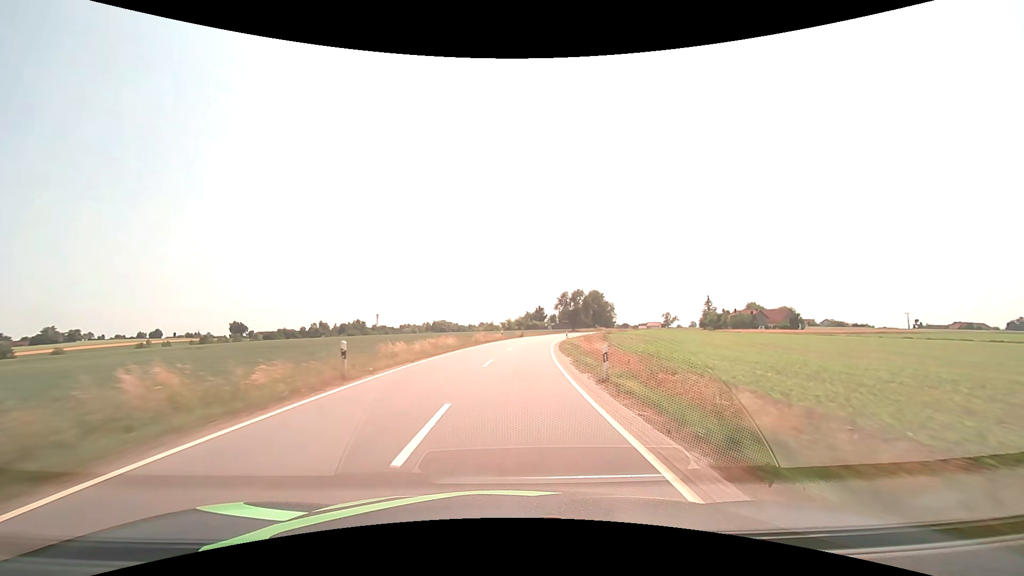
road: tertiary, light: Day
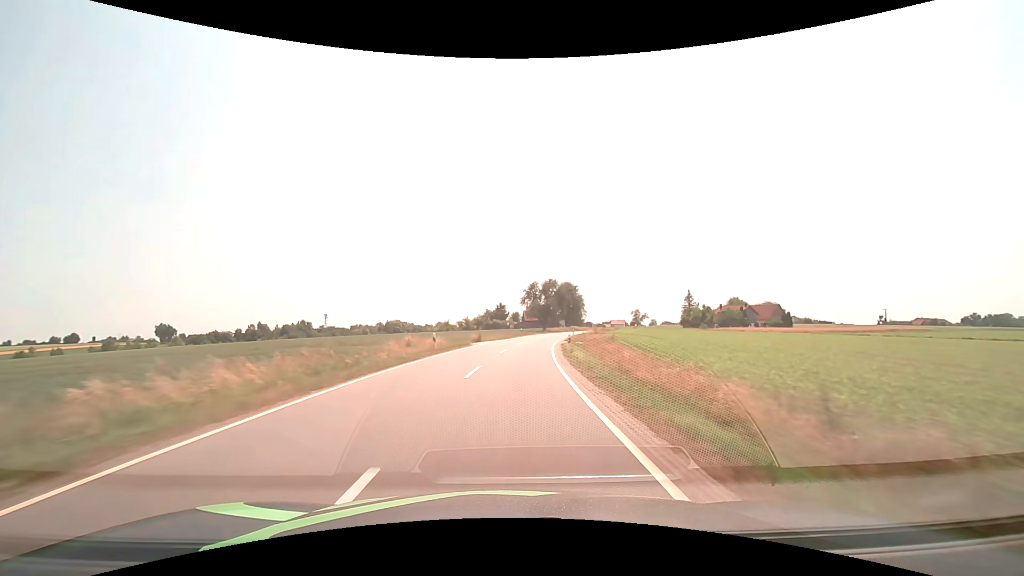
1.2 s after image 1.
(+1.2, +28.3) m; +5°
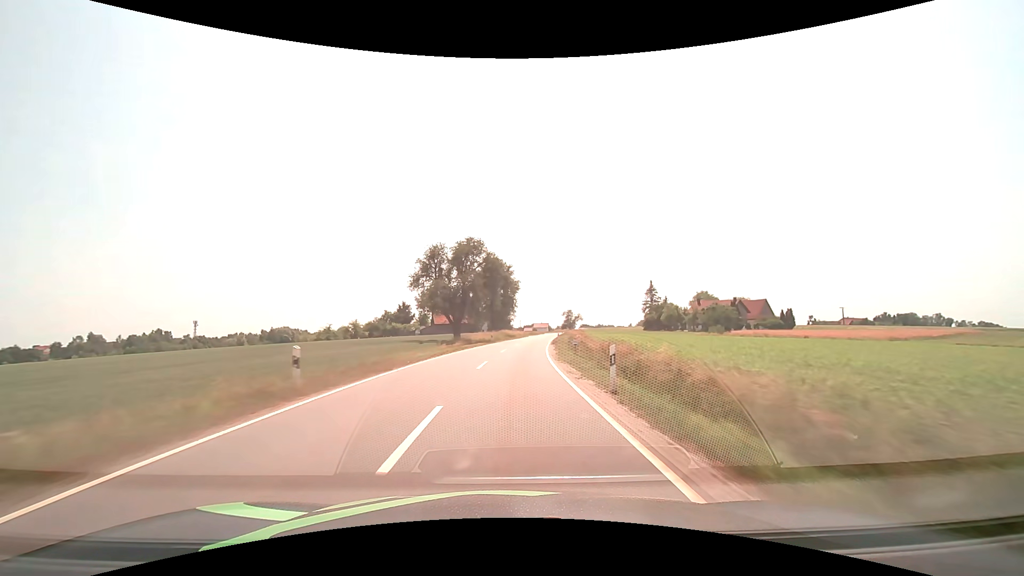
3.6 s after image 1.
(+4.4, +56.5) m; +9°
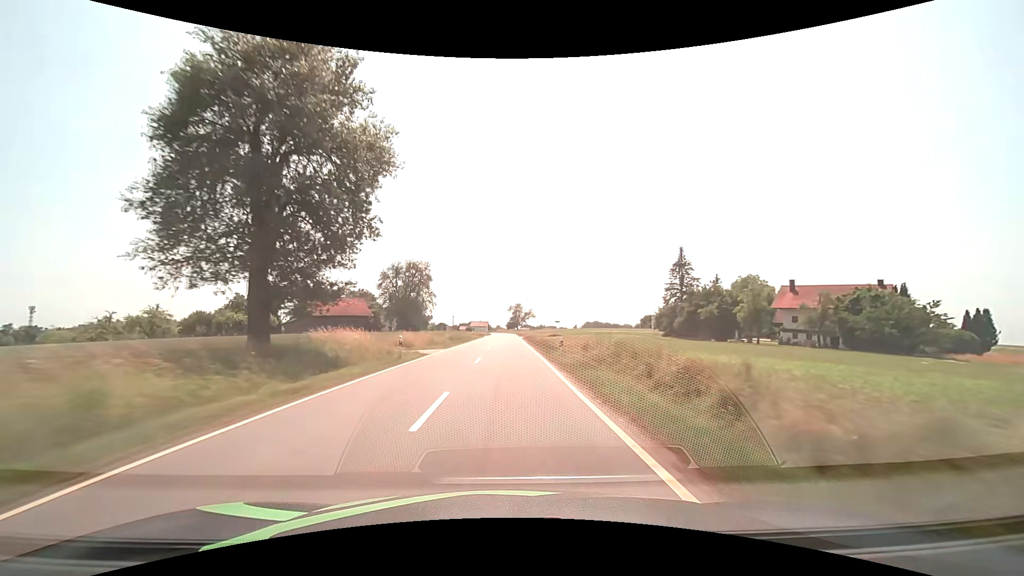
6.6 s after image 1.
(+5.1, +70.7) m; +7°
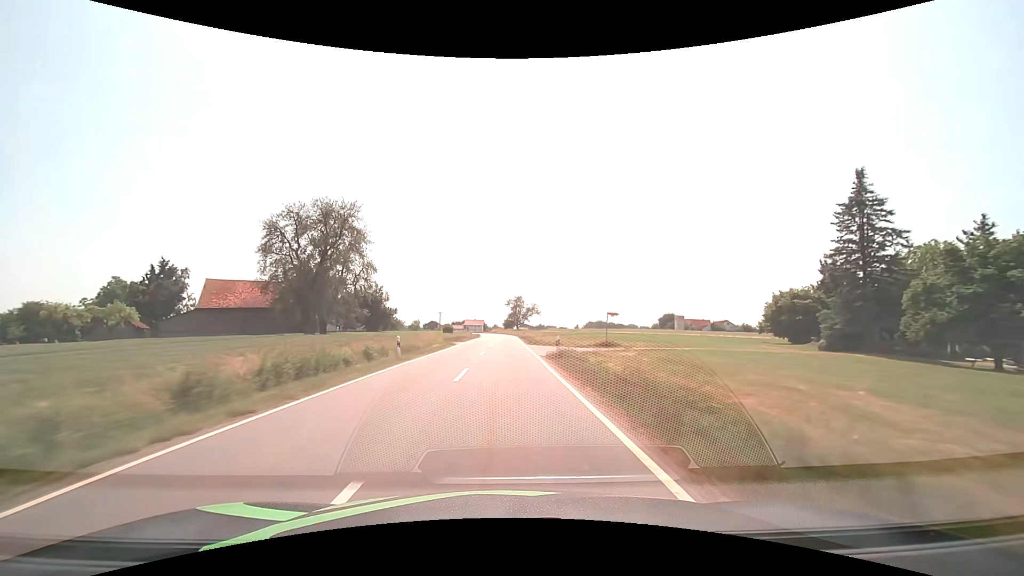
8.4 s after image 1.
(+0.2, +42.6) m; 0°
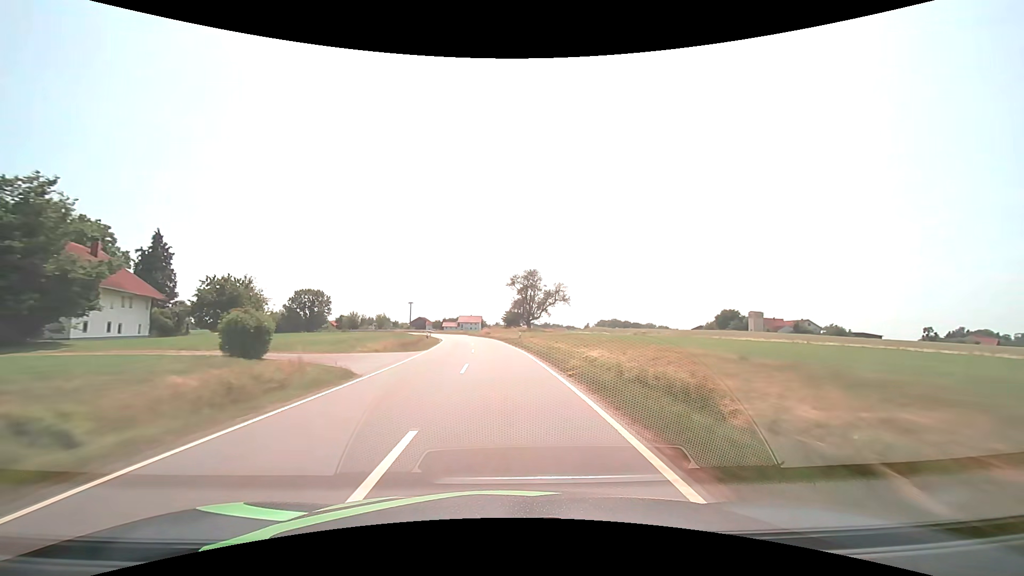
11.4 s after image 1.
(-0.1, +70.9) m; 0°
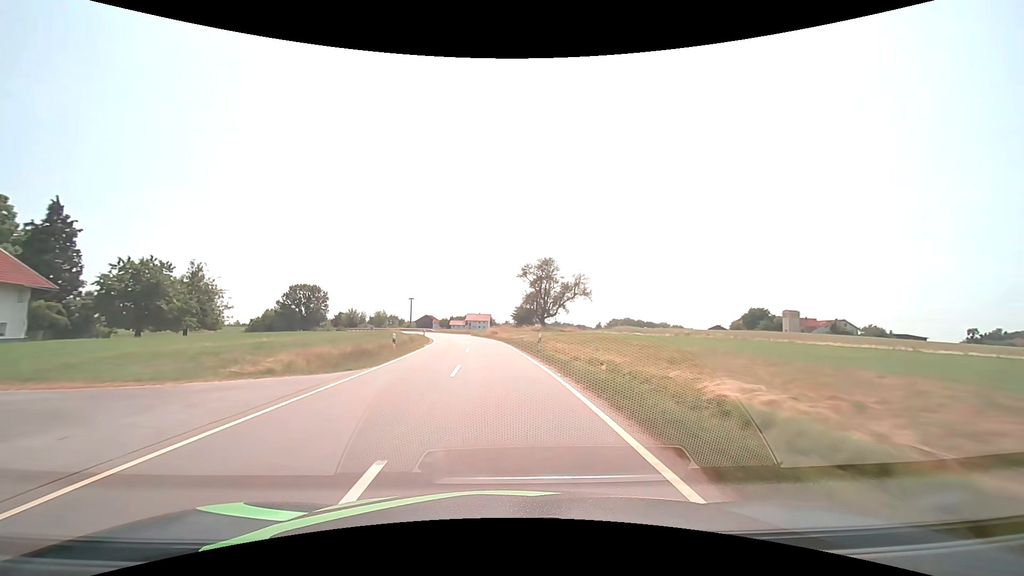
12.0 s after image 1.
(-0.1, +13.7) m; -1°
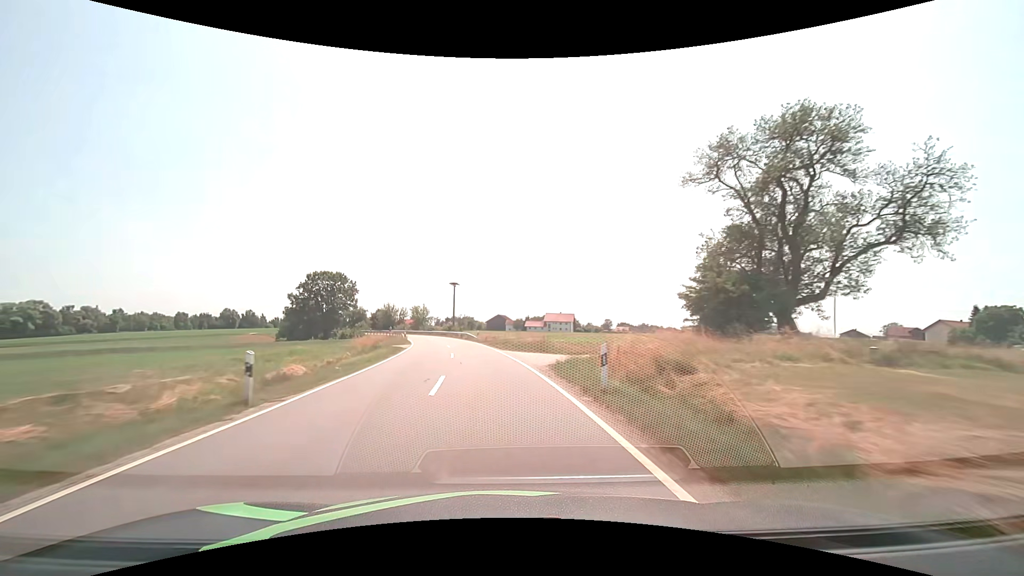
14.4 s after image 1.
(-3.5, +51.9) m; -9°
(0, +10) (-1, +20) (-2, +30) (-3, +40) (-5, +50) (-8, +59) (-10, +69) (-14, +78) (-17, +88) (-21, +97) m
